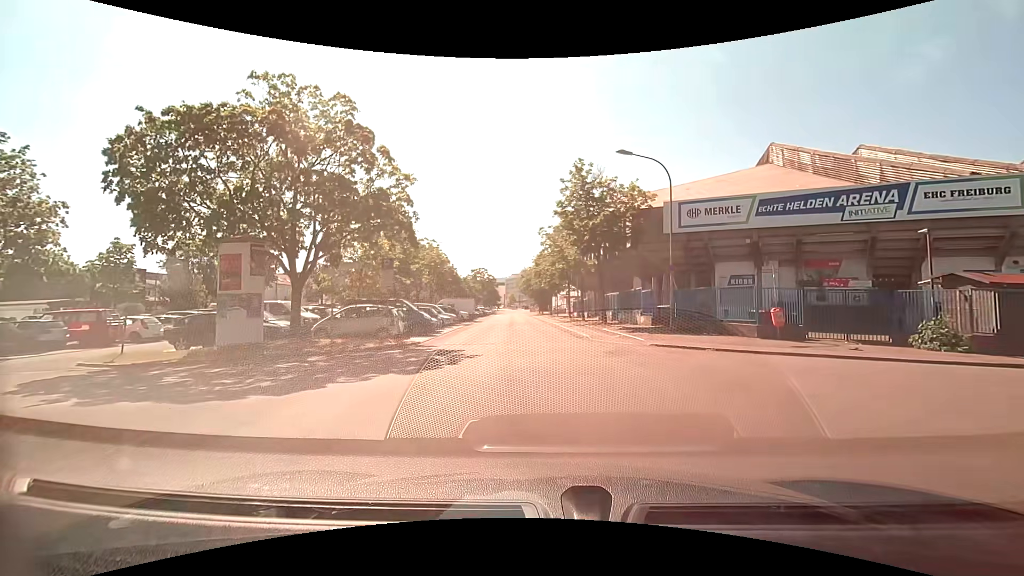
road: residential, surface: asphalt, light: Day
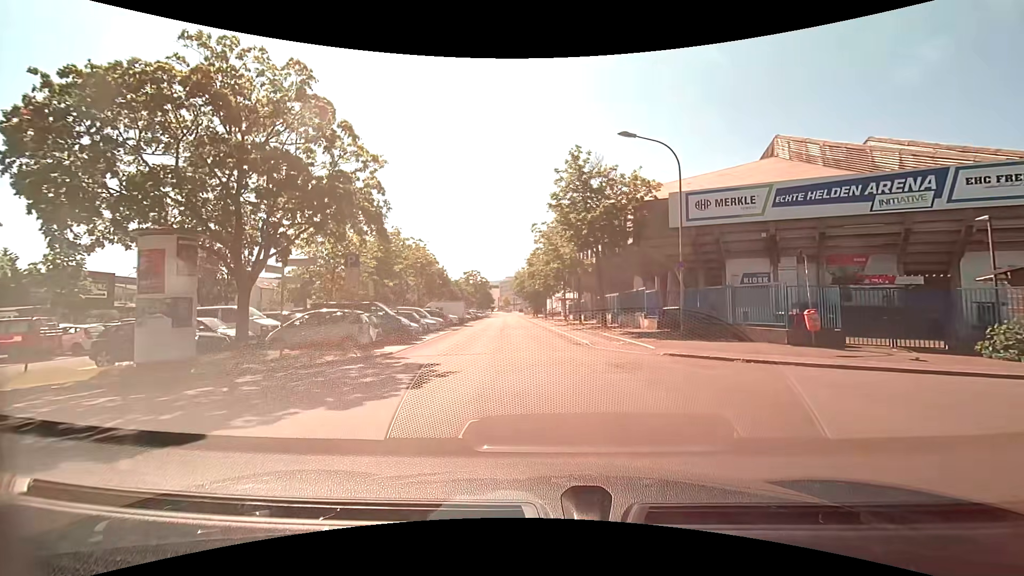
(0.0, +3.2) m; +1°
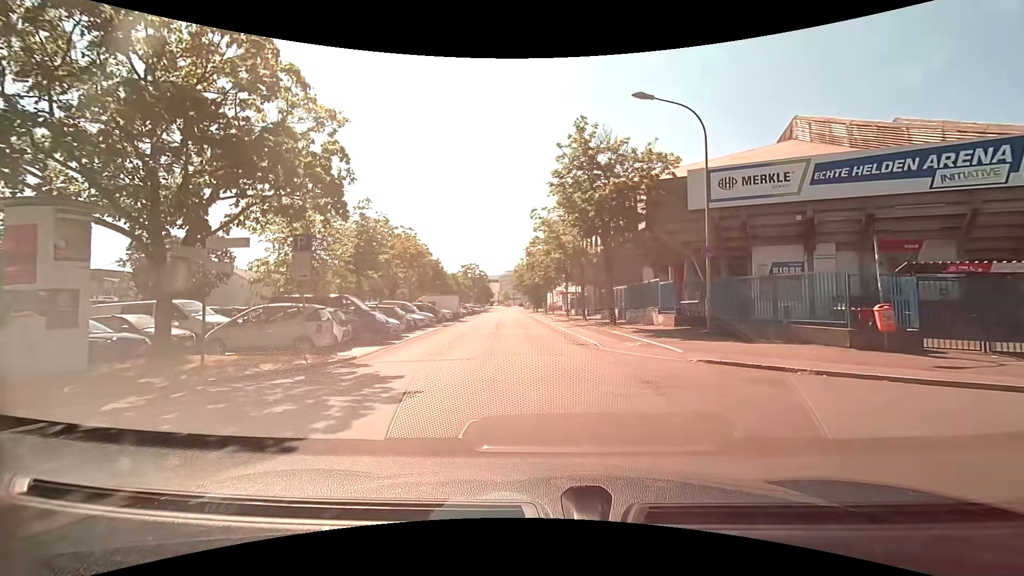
(0.0, +3.6) m; 0°
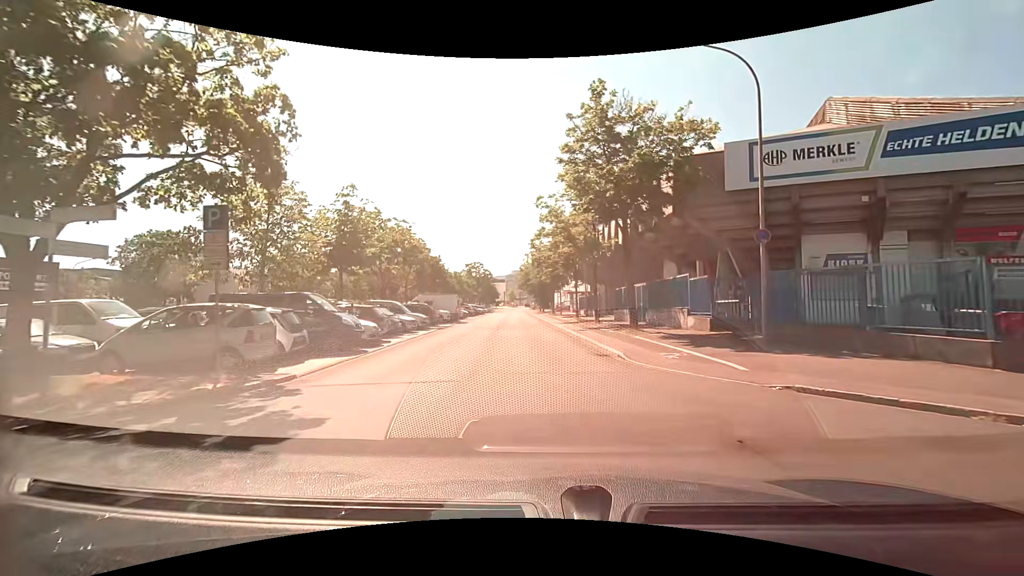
(-0.1, +4.1) m; 0°
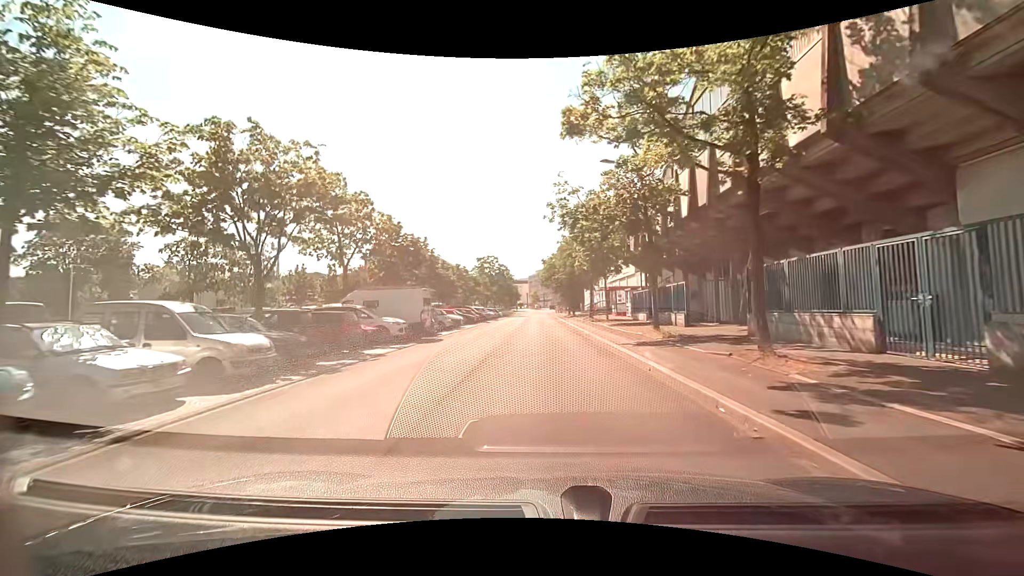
(-1.0, +20.6) m; -4°
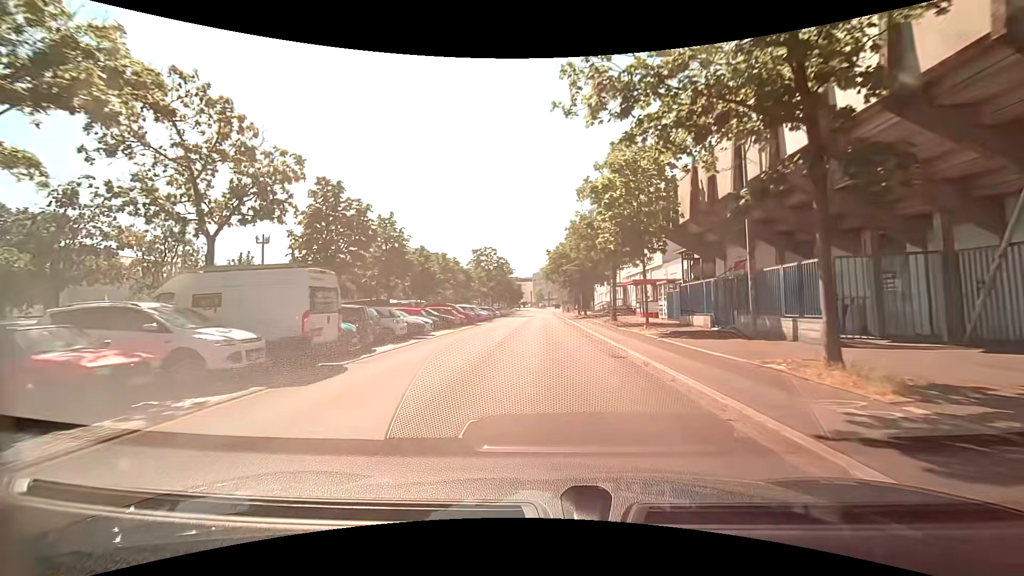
(0.0, +11.9) m; 0°
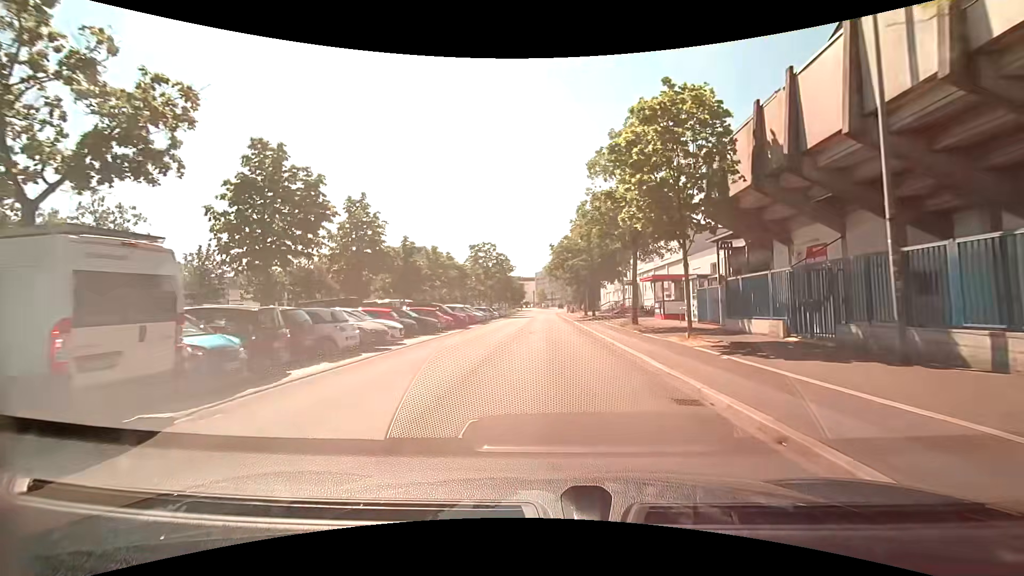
(0.0, +6.1) m; 0°
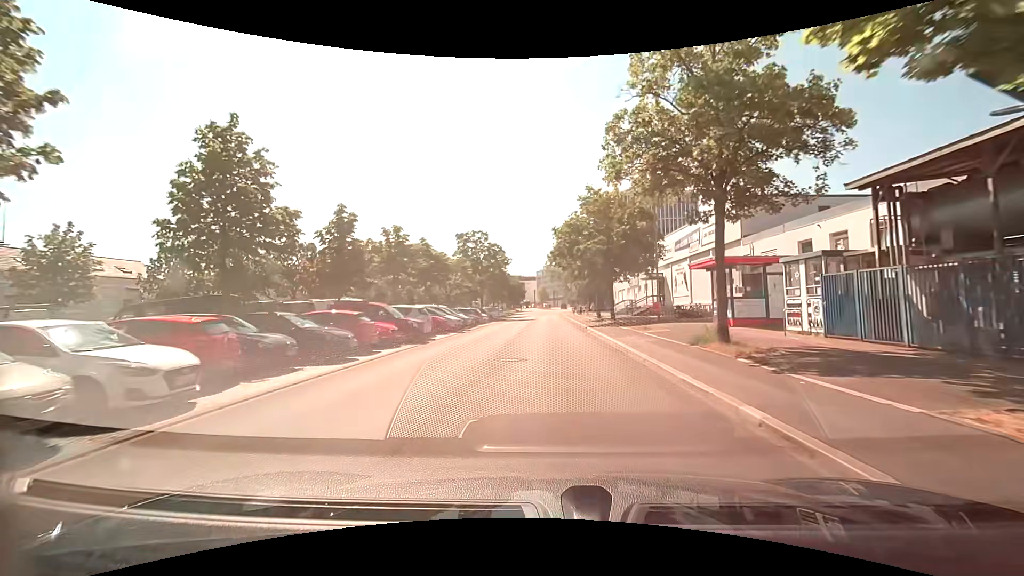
(-0.1, +12.5) m; 0°
(0, +10) (0, +20) (0, +30) (0, +40) (0, +50) (0, +60) (0, +70) (0, +80) (+1, +90) (+1, +100) m
